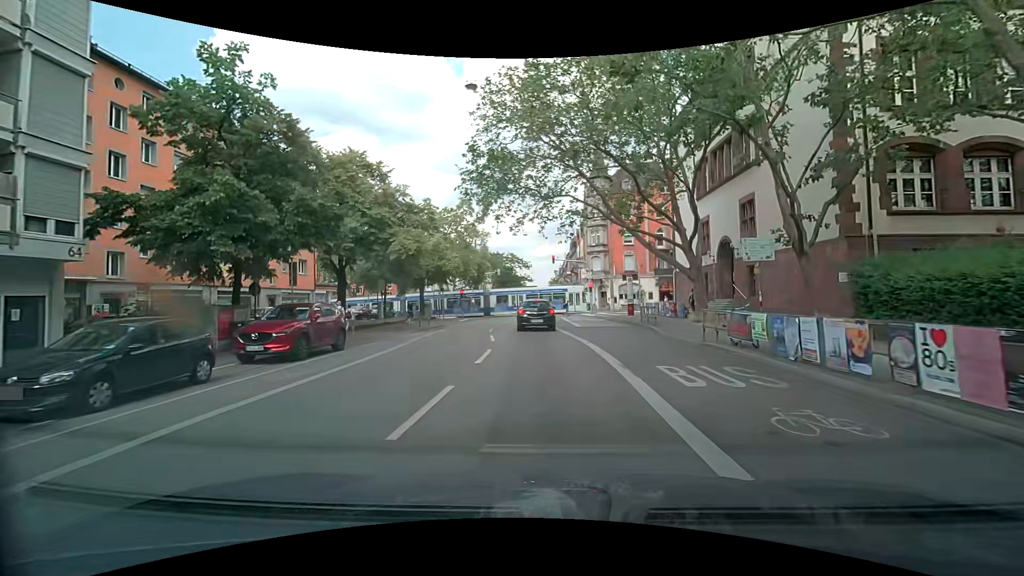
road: secondary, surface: asphalt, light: Day
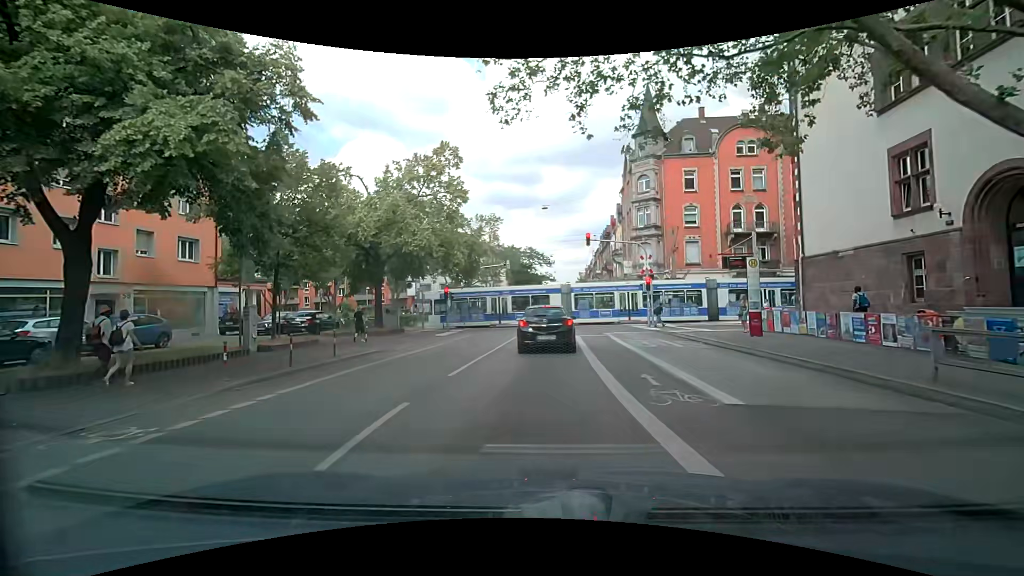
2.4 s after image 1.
(-0.6, +18.7) m; -3°
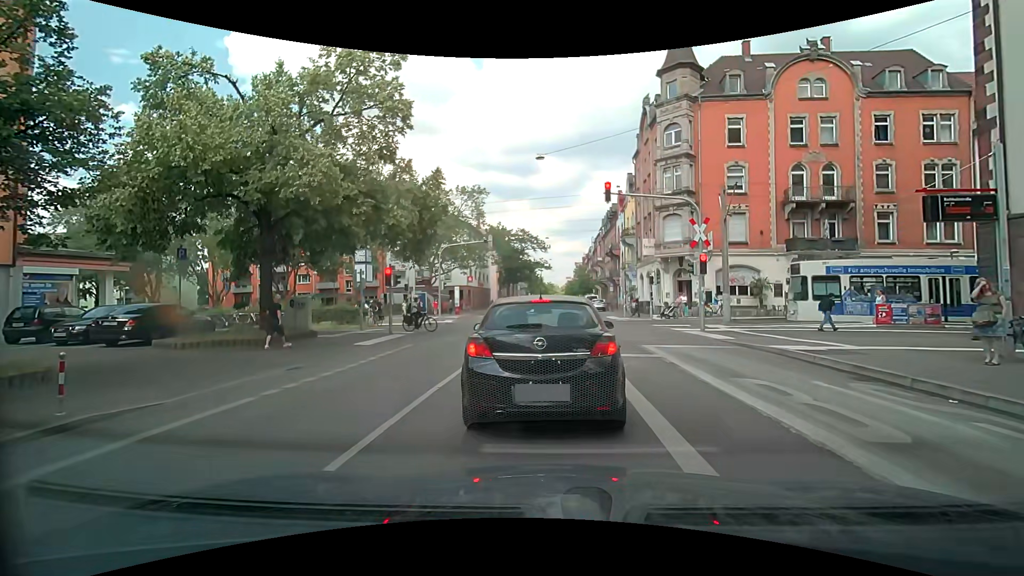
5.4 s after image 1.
(0.0, +11.6) m; +3°
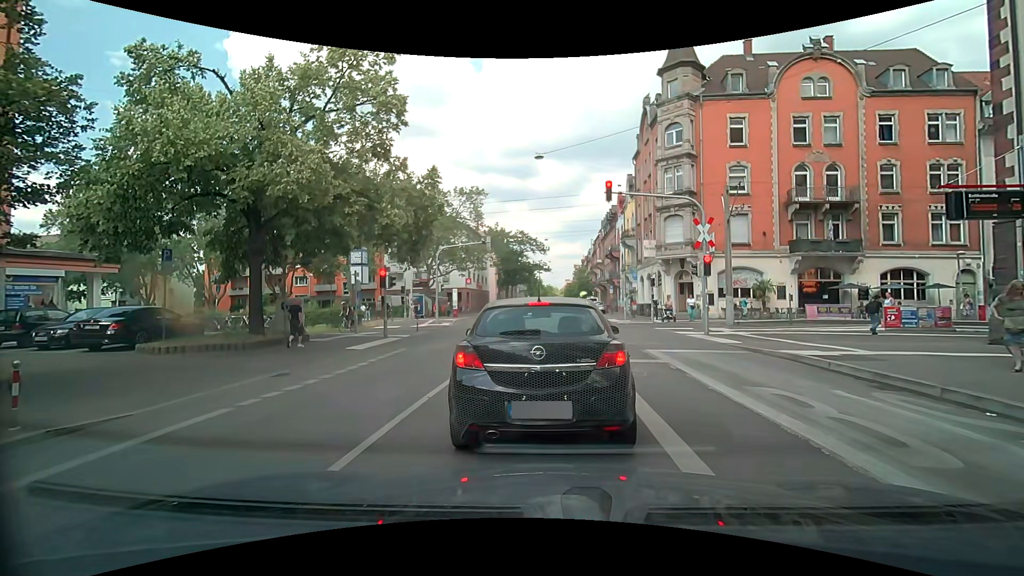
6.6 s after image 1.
(0.0, +0.6) m; 0°
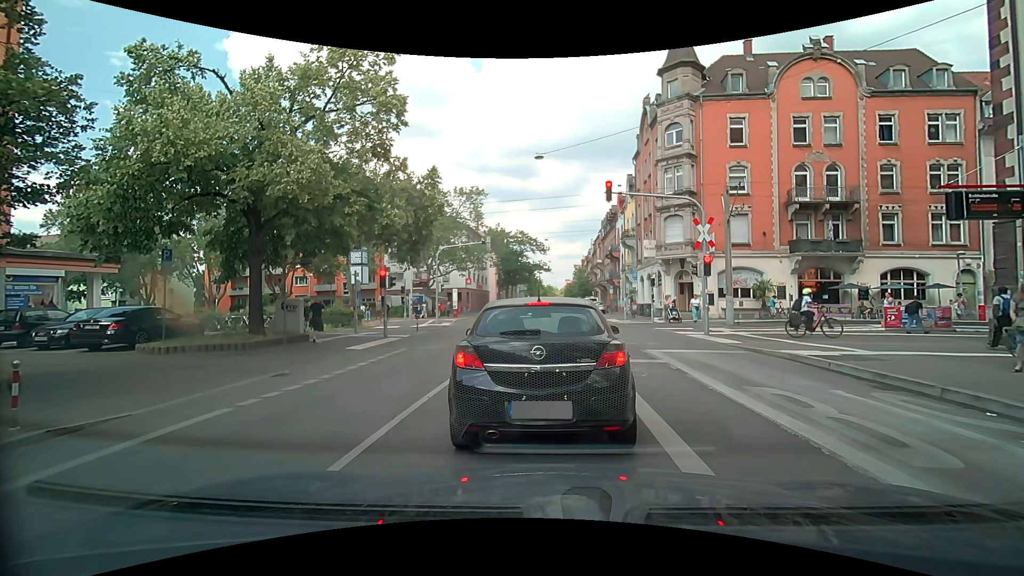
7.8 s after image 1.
(0.0, 0.0) m; 0°
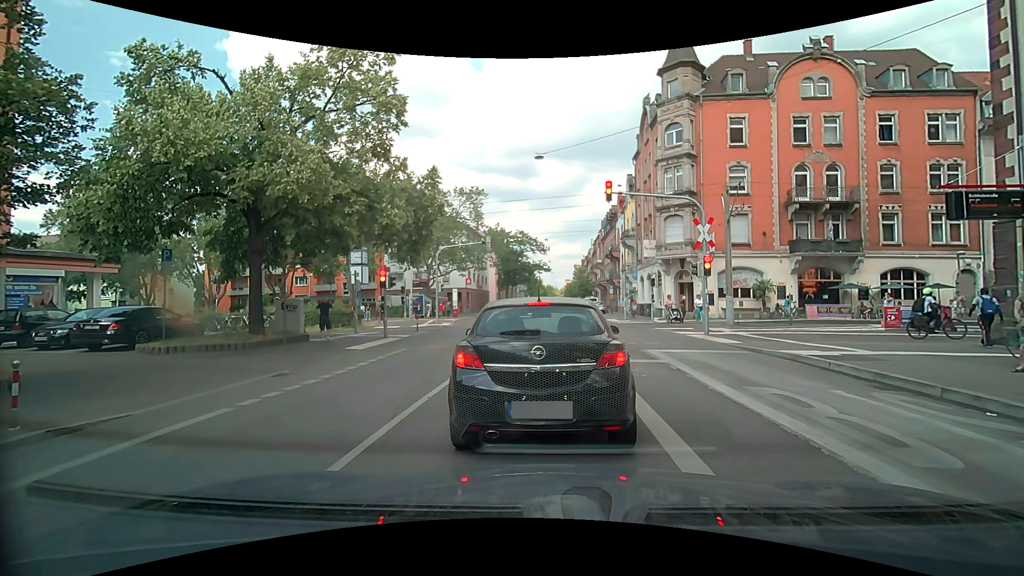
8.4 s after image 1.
(0.0, 0.0) m; 0°
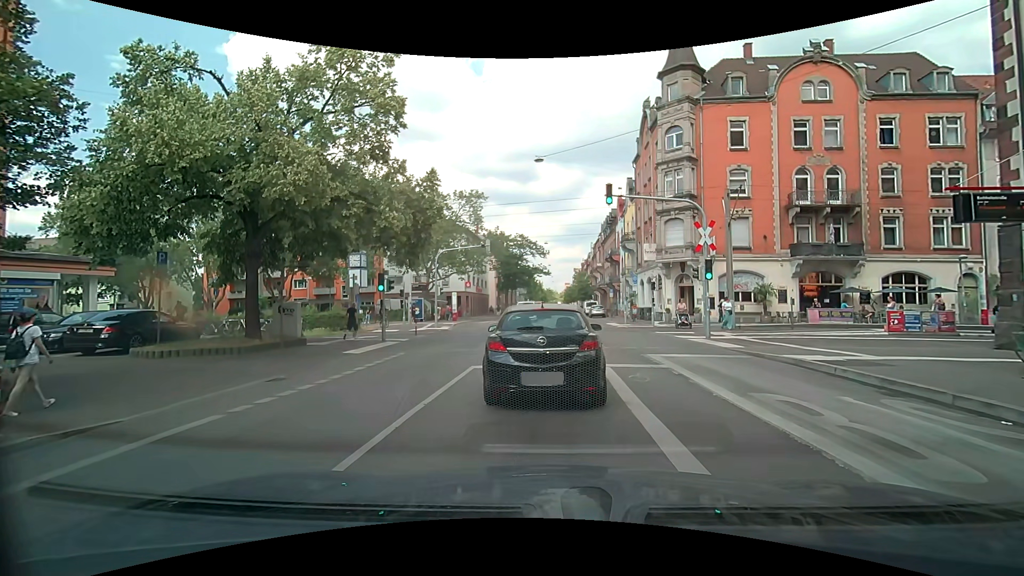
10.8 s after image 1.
(0.0, +0.2) m; 0°
